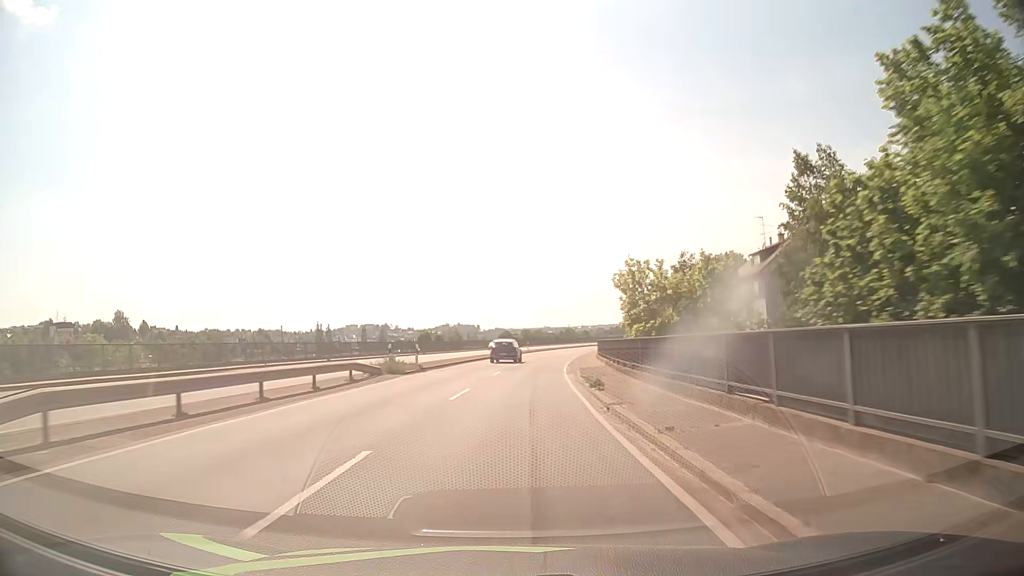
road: primary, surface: asphalt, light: Day
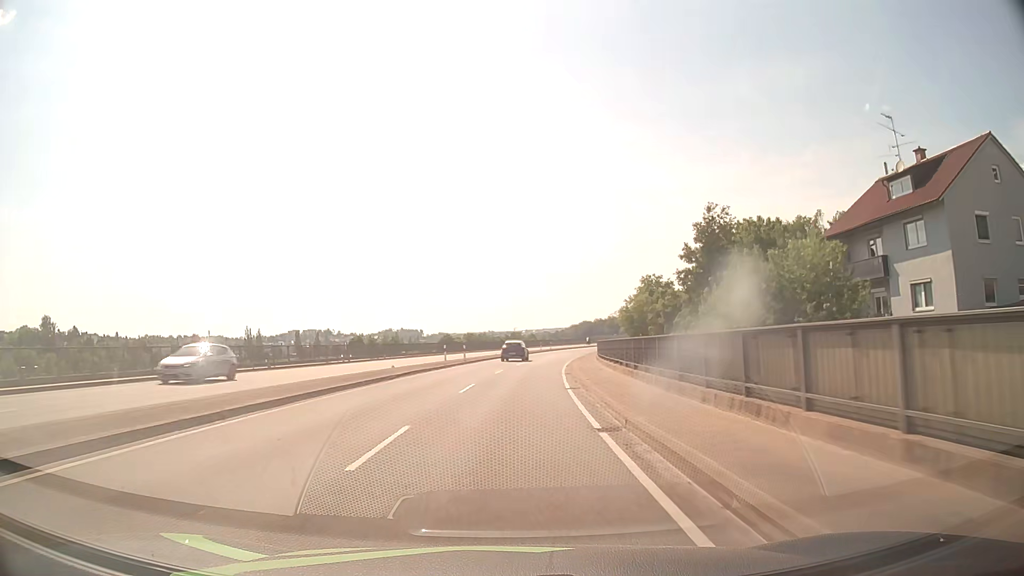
(+1.6, +33.0) m; +5°
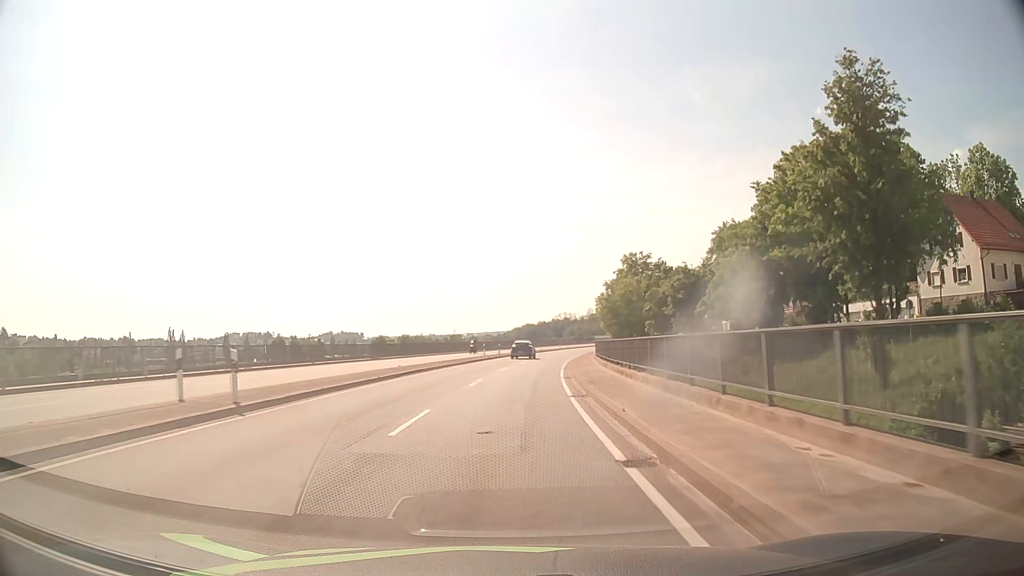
(+1.4, +33.0) m; +5°
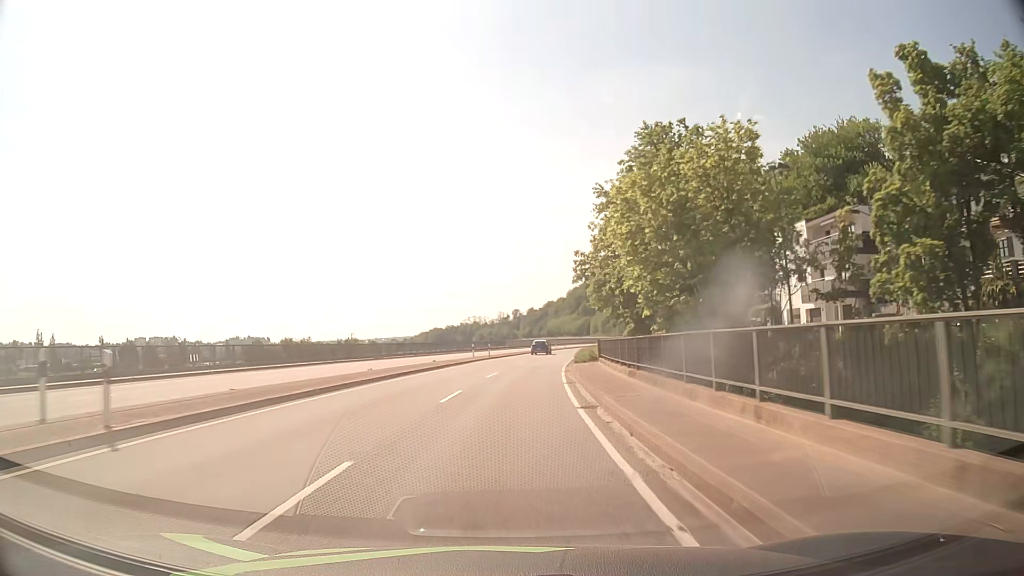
(+3.7, +54.2) m; +8°
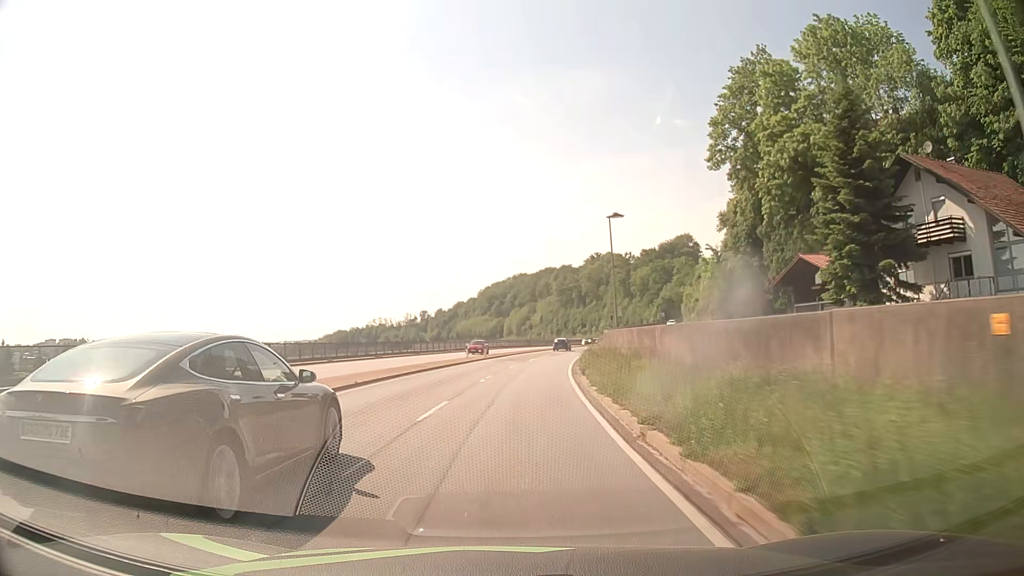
(+3.8, +54.9) m; +8°
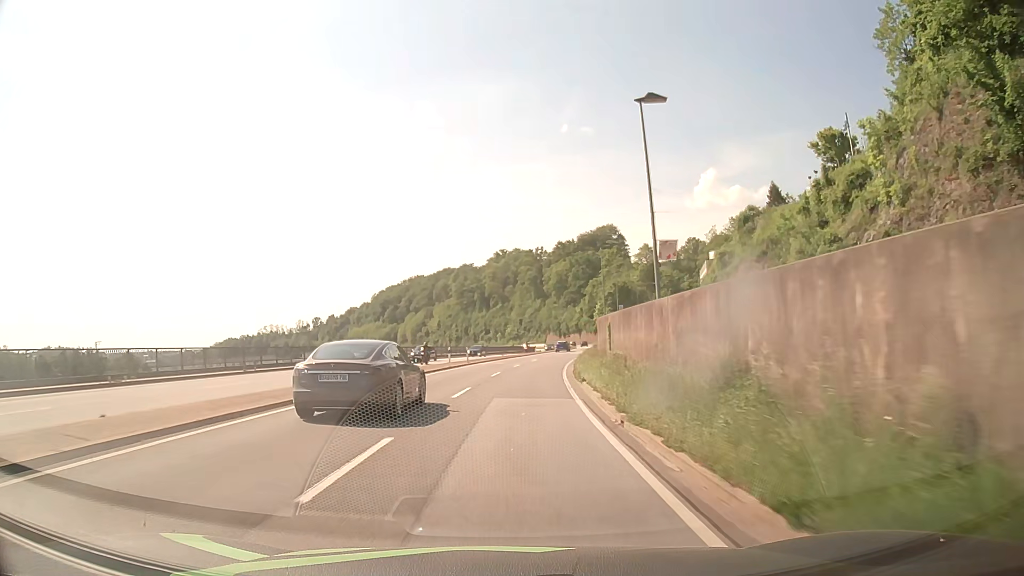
(+4.1, +54.6) m; +8°
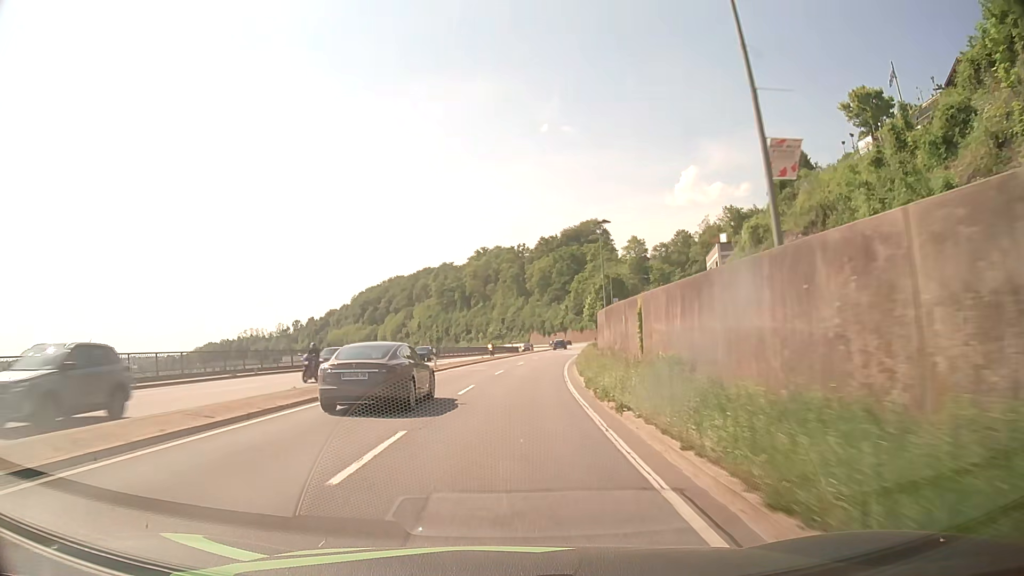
(+0.2, +10.9) m; +2°
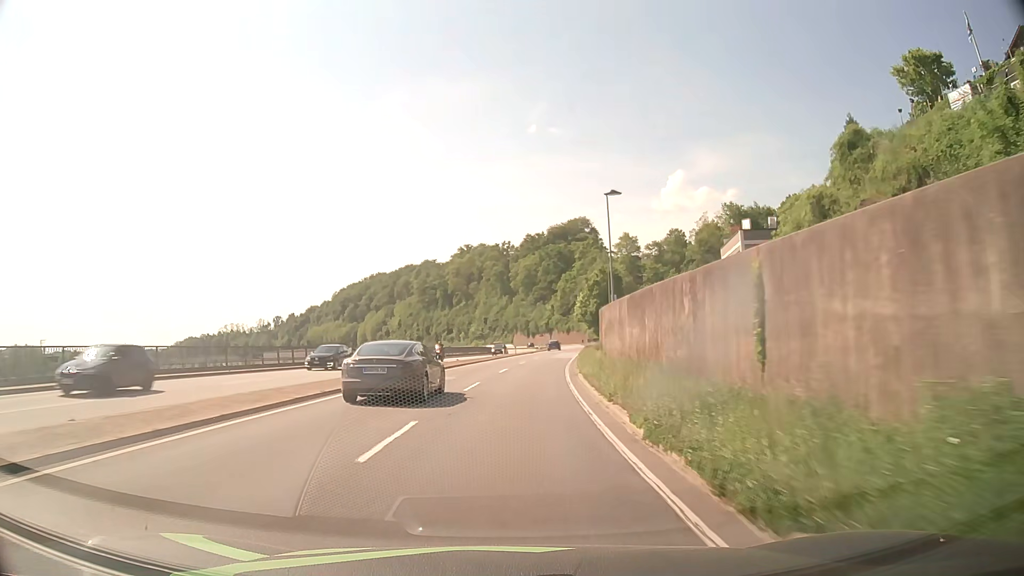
(+0.1, +11.0) m; +1°
(0, +10) (0, +20) (+1, +30) (+2, +40) (+3, +50) (+4, +60) (+5, +70) (+7, +80) (+8, +89) (+10, +99) m
